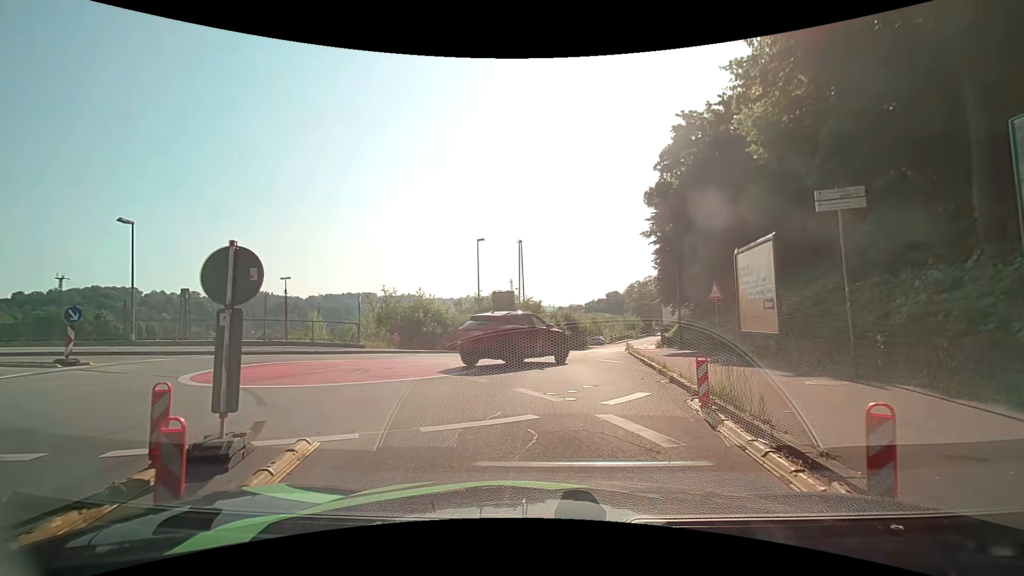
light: Day
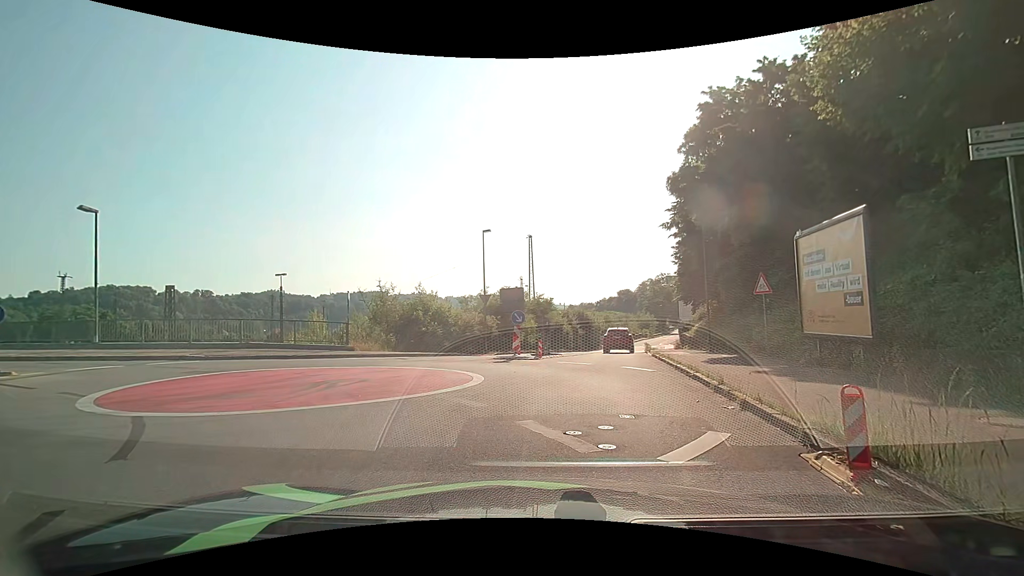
(-0.1, +2.9) m; 0°
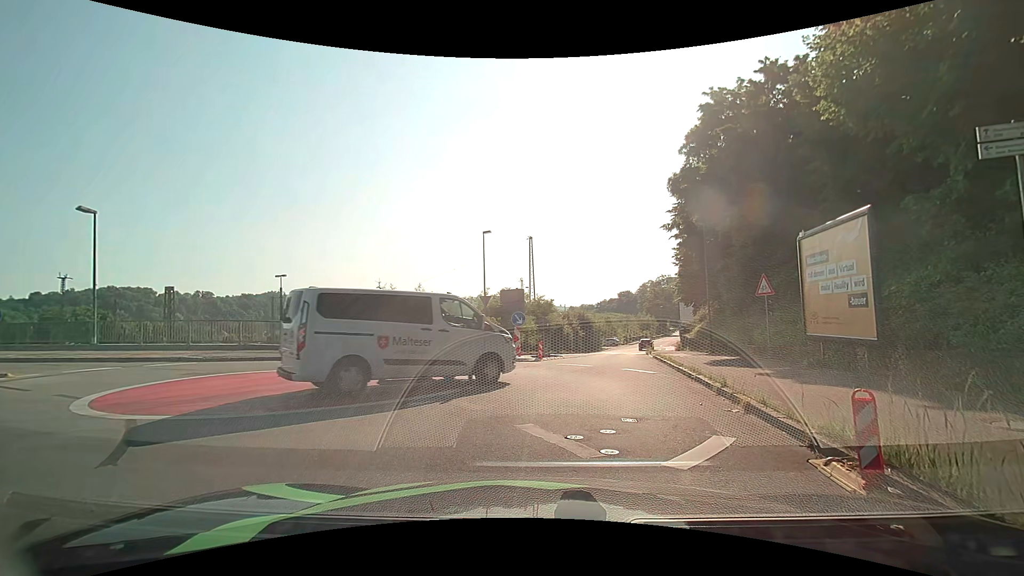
(0.0, +0.2) m; 0°
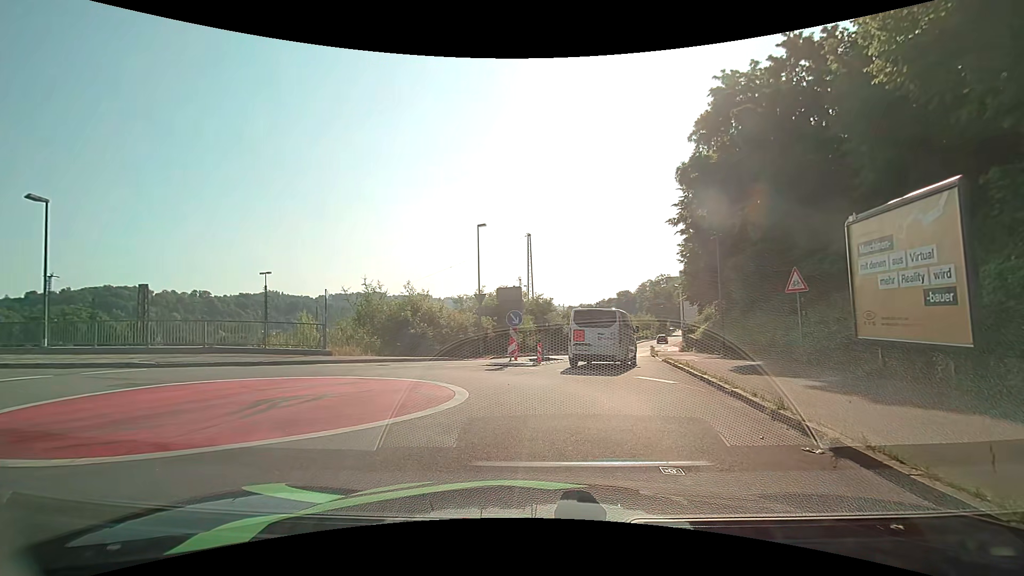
(-0.1, +2.4) m; 0°
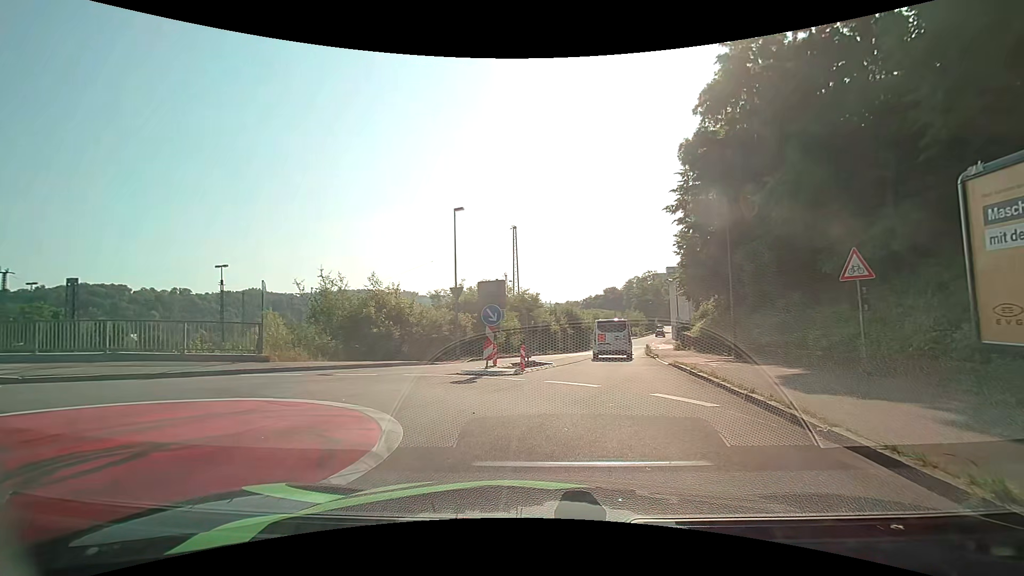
(-0.1, +3.9) m; 0°
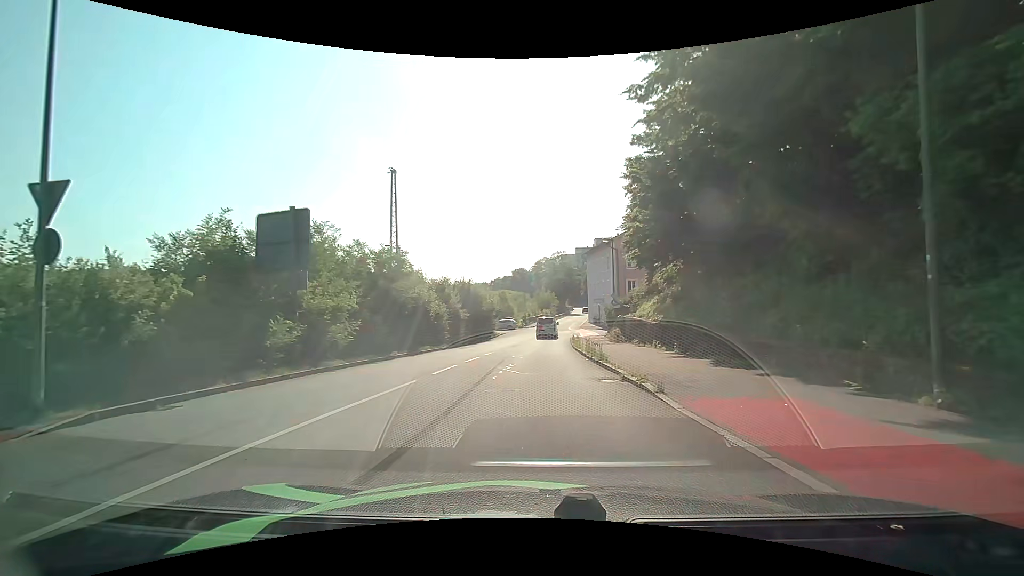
(+1.8, +18.1) m; +10°
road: residential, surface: asphalt
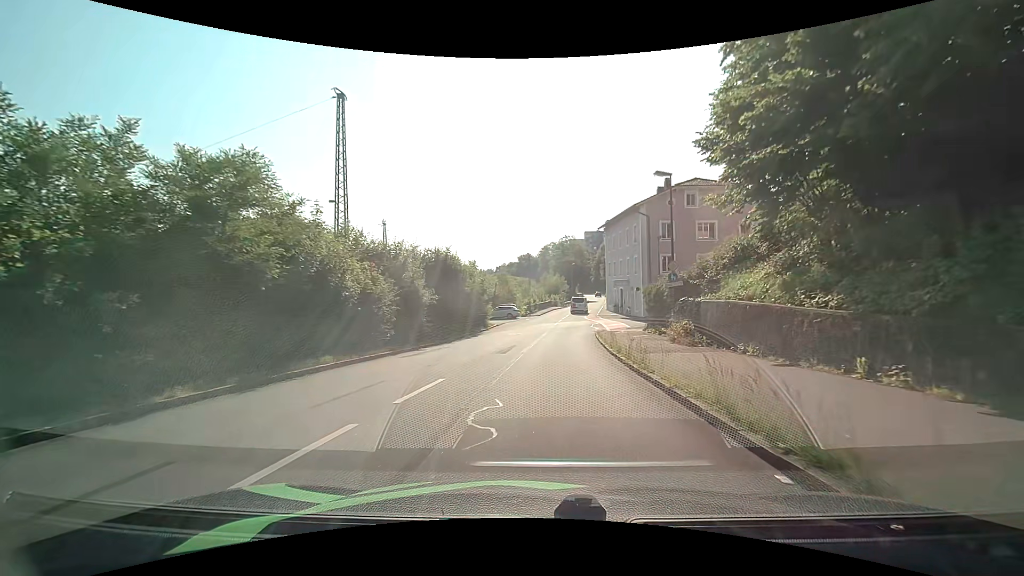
(0.0, +14.8) m; -1°
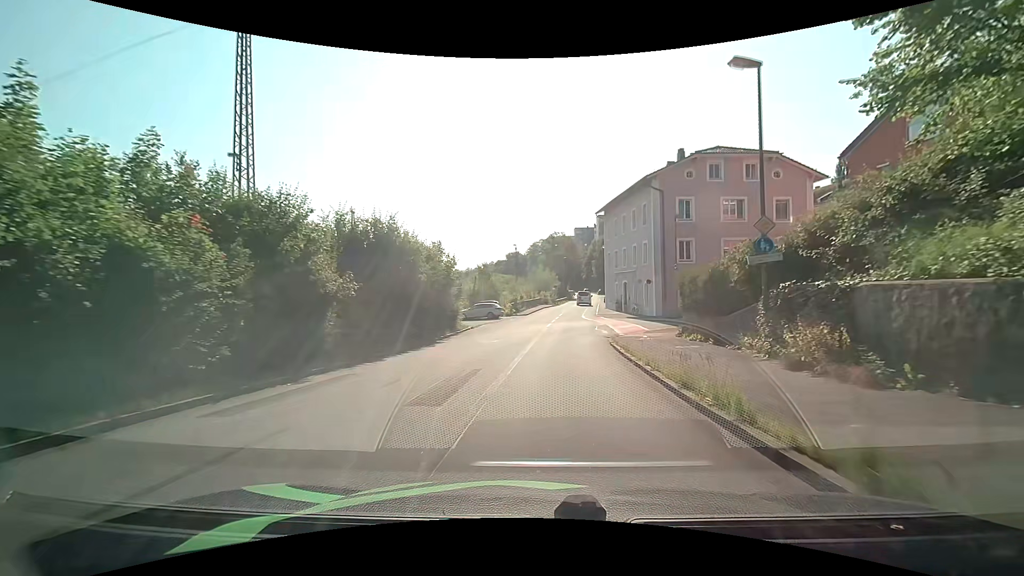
(+0.2, +10.3) m; +2°
